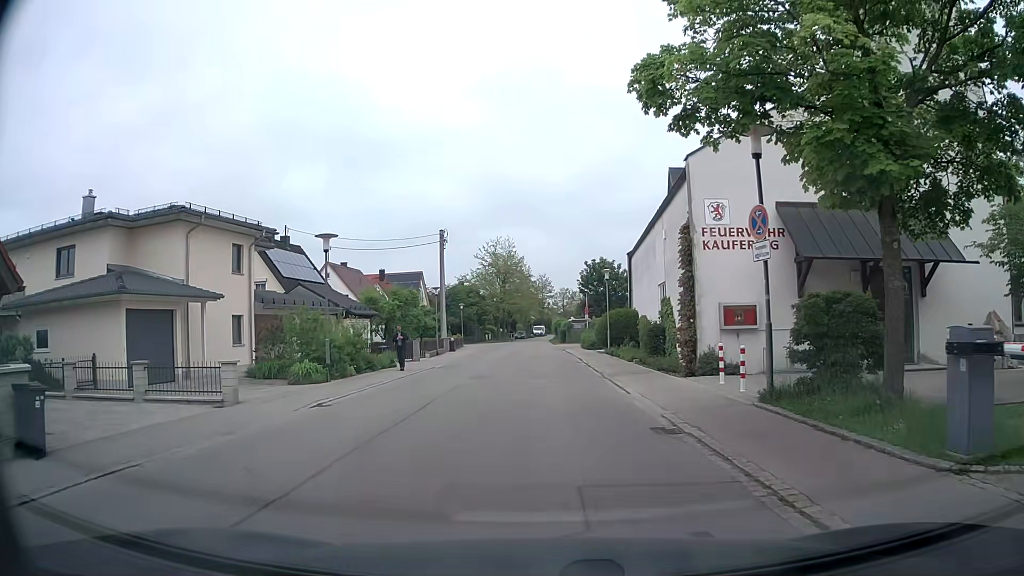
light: Day
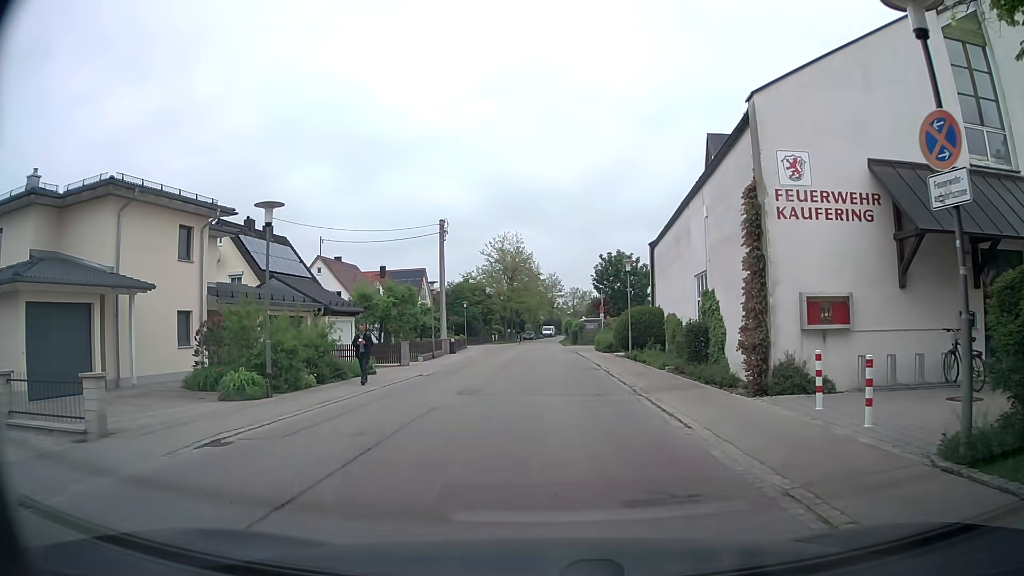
(-0.1, +5.4) m; -1°
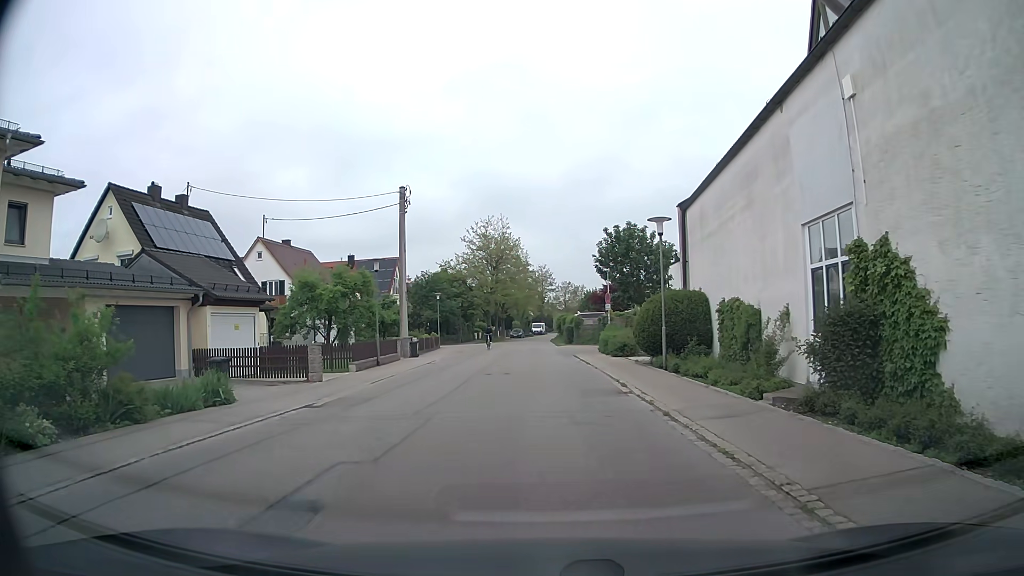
(-0.1, +11.4) m; 0°
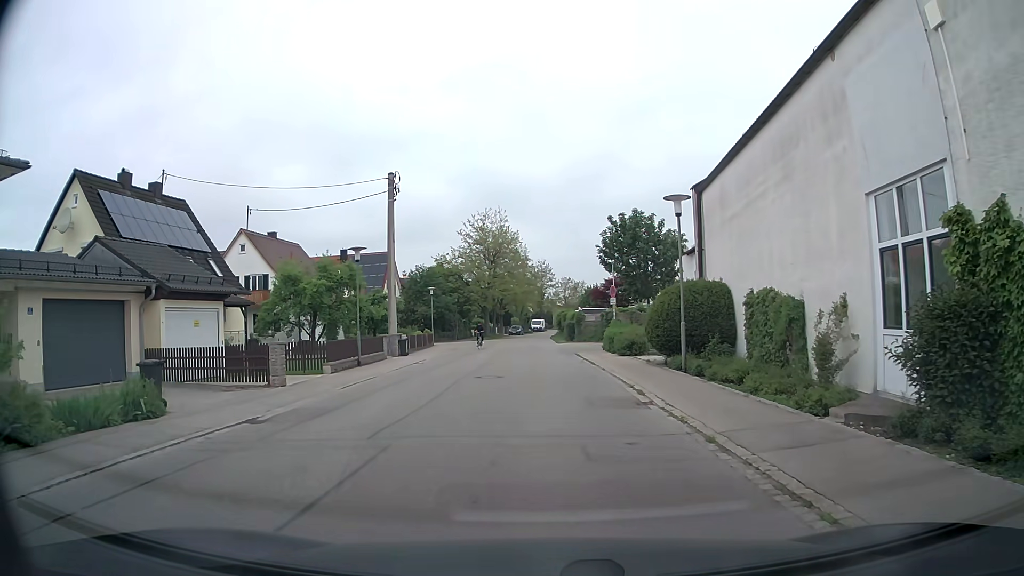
(0.0, +2.9) m; 0°
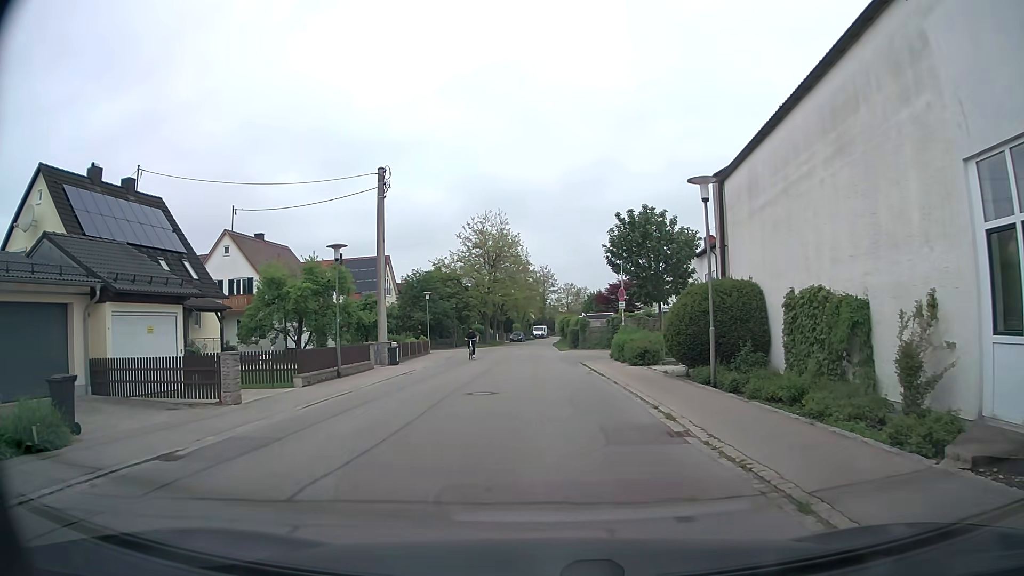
(0.0, +2.9) m; +1°
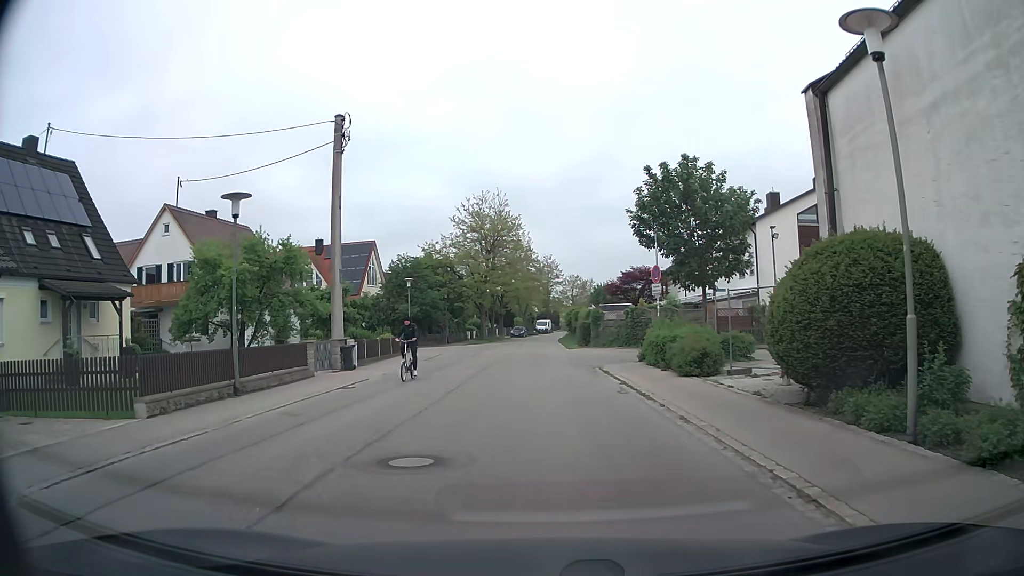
(-0.1, +8.4) m; -1°
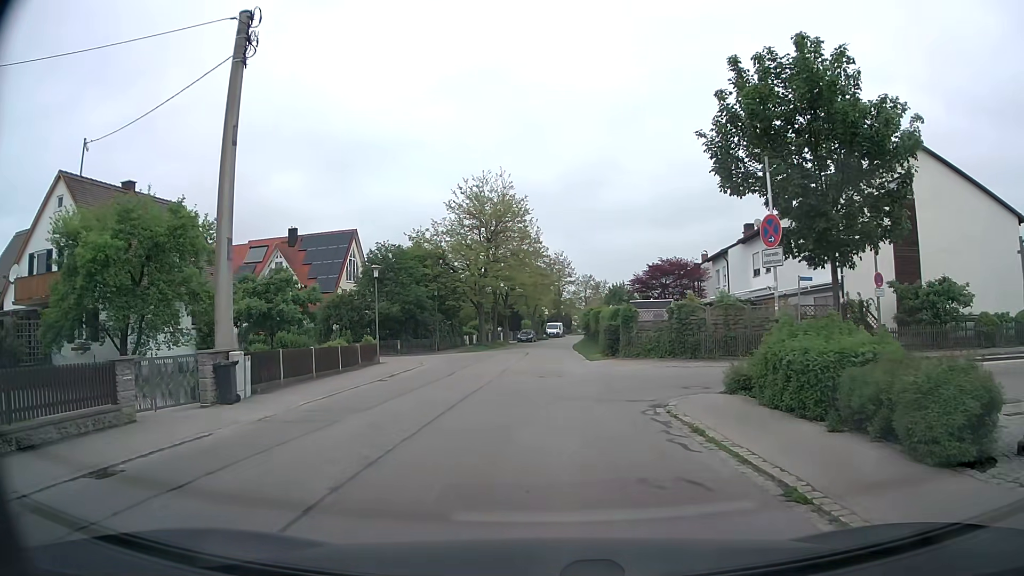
(0.0, +10.6) m; -1°
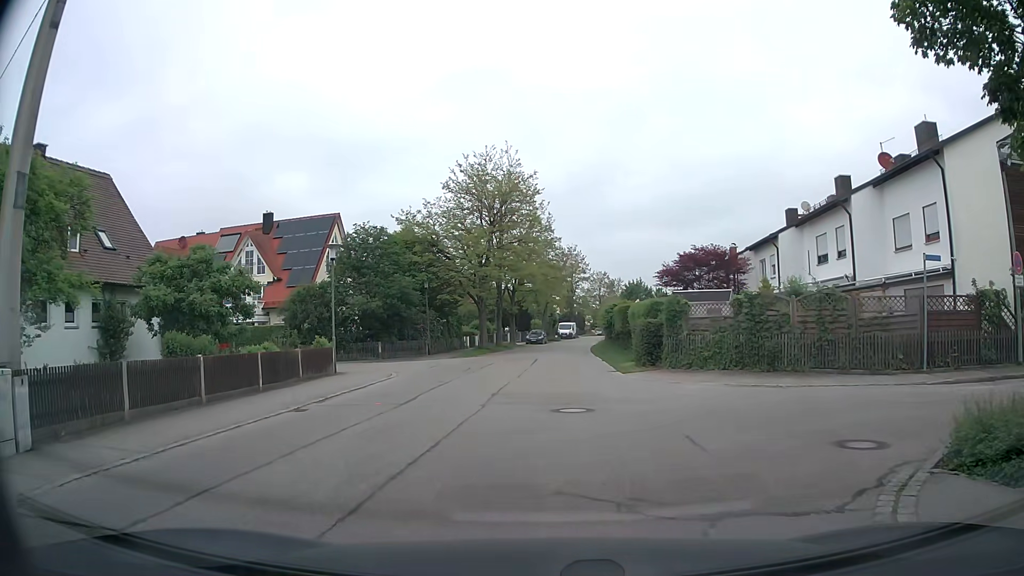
(0.0, +8.2) m; -1°
(0, +10) (0, +20) (+1, +30) (+1, +40) (+2, +50) (+3, +60) (+4, +70) (+6, +80) (+8, +90) (+10, +99) m
